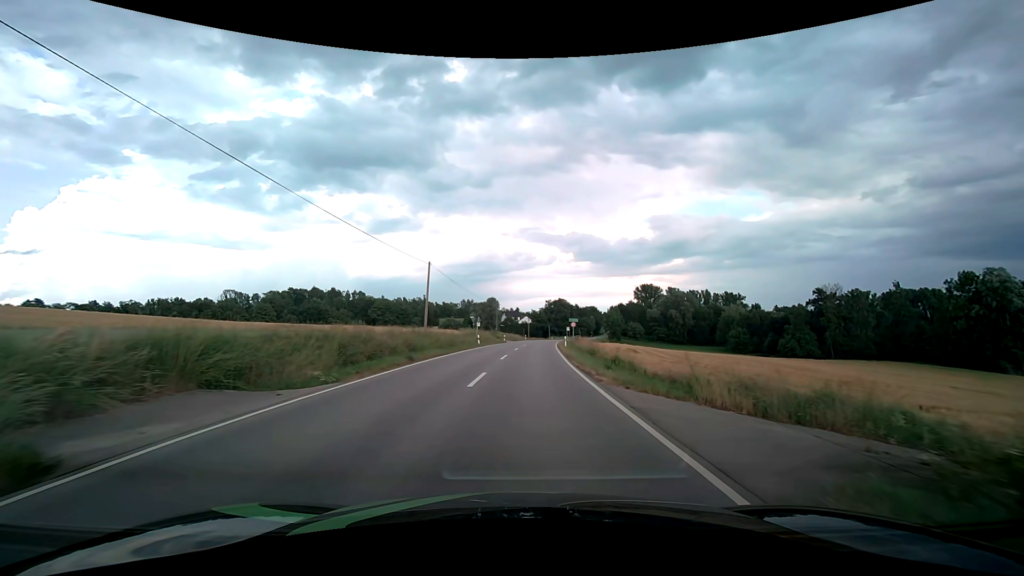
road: secondary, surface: asphalt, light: Day
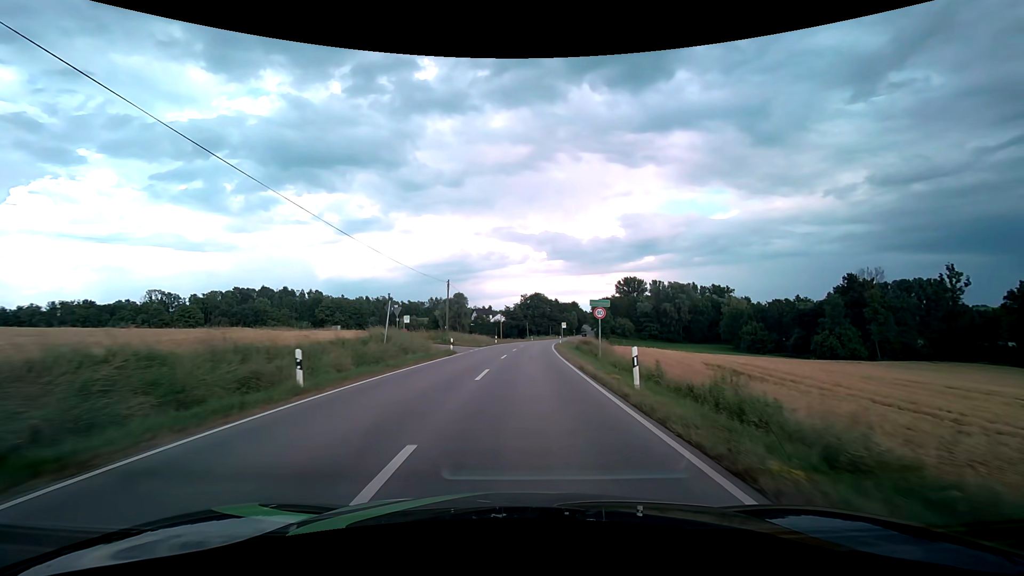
(+0.8, +34.2) m; +3°
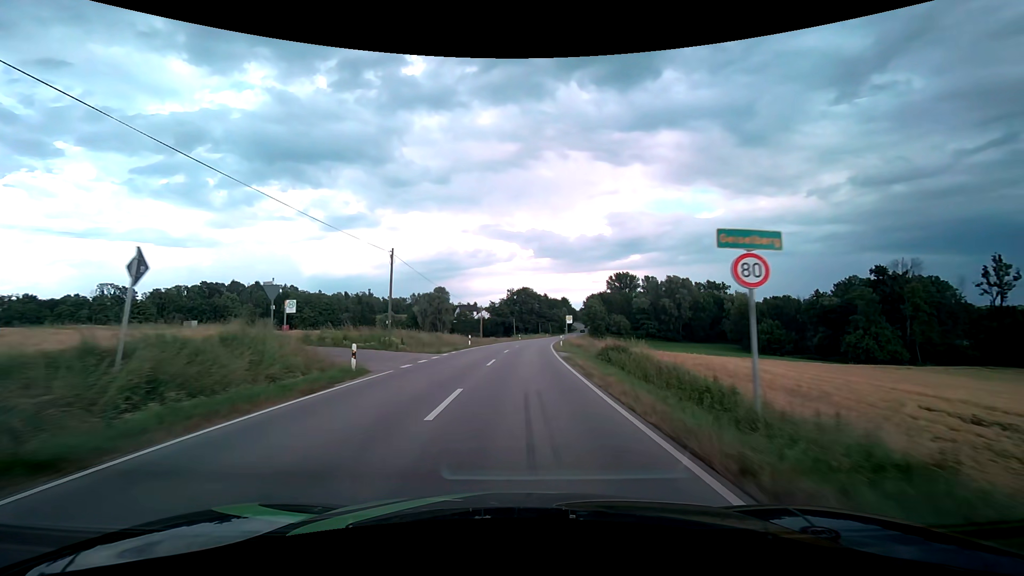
(+0.2, +18.5) m; +2°
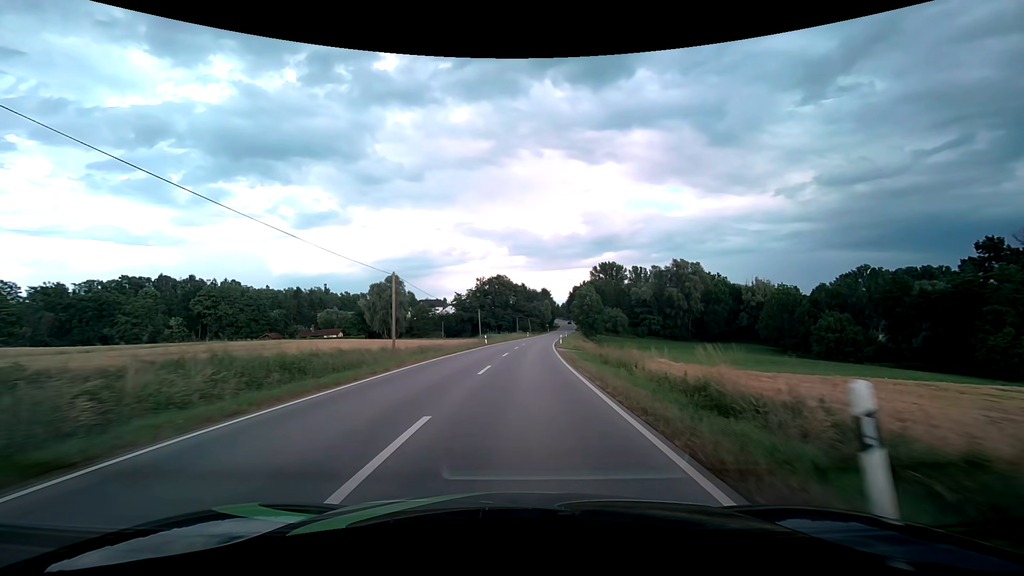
(+0.9, +39.9) m; +3°
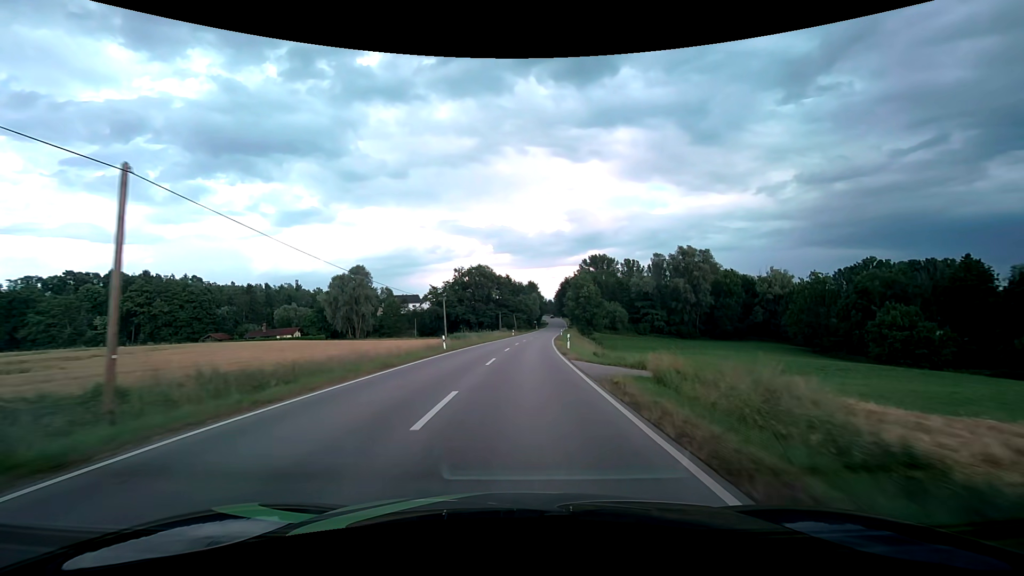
(+0.3, +21.2) m; +2°
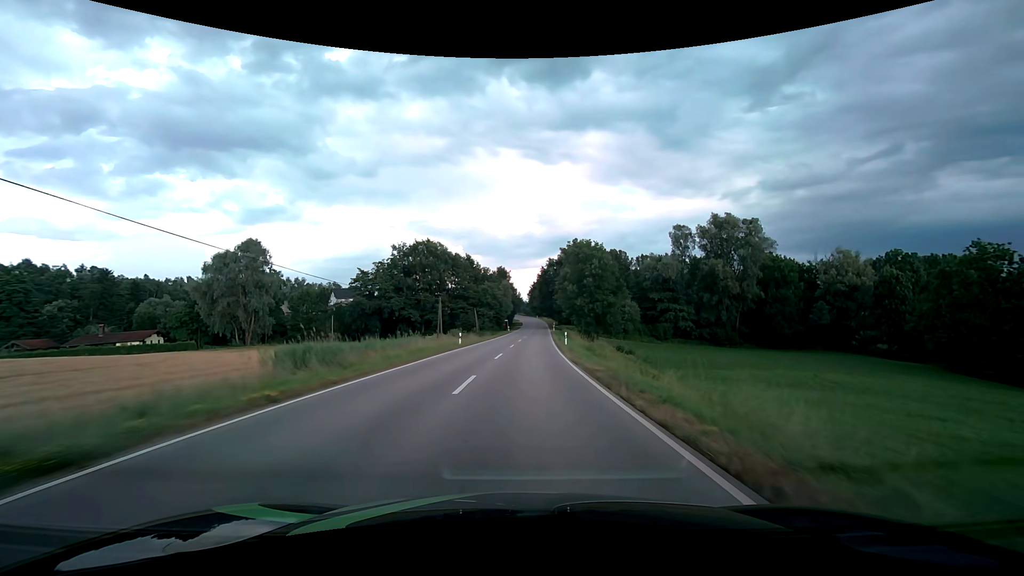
(+1.1, +44.5) m; +3°
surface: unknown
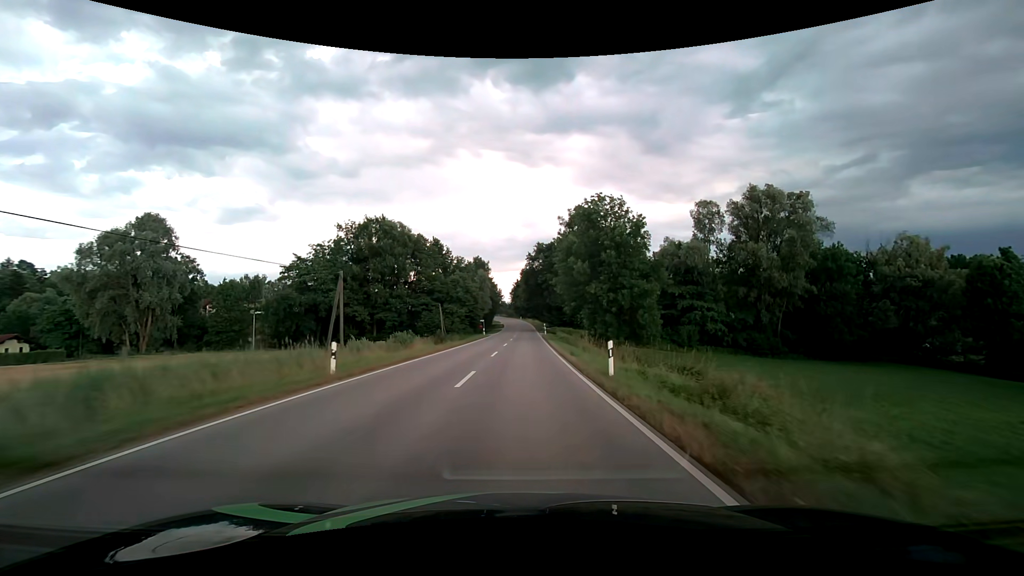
(+0.4, +23.0) m; +2°
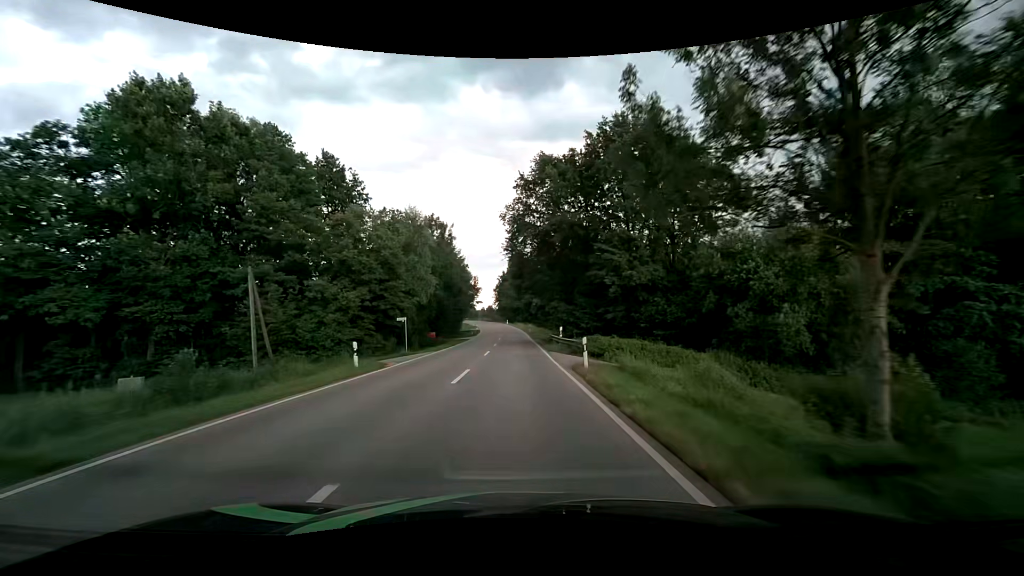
(+1.0, +47.0) m; +1°
(0, +10) (0, +20) (0, +30) (0, +40) (0, +50) (-1, +60) (-1, +70) (-1, +80) (-2, +90) (-2, +100) m
